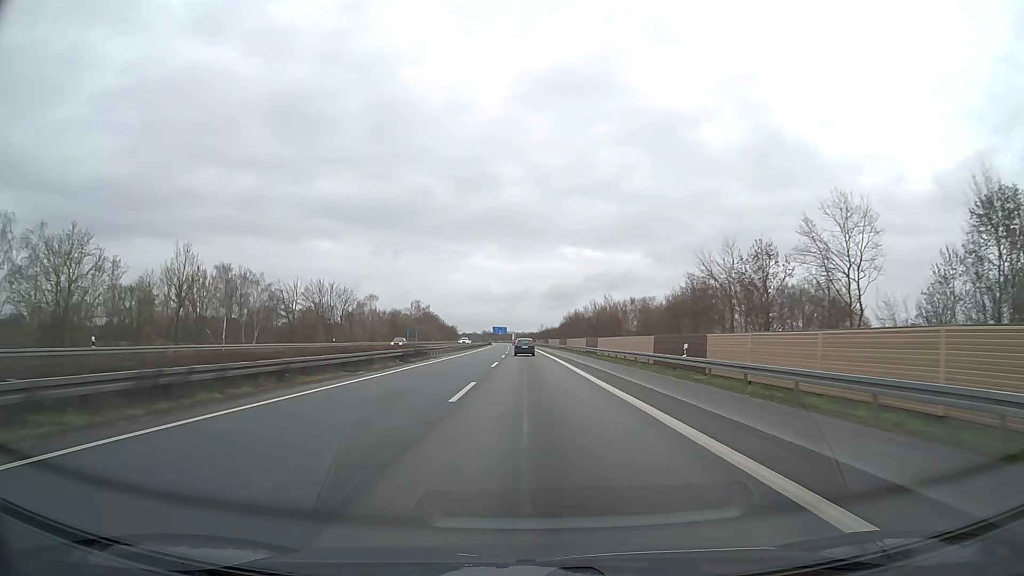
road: motorway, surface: asphalt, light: Day
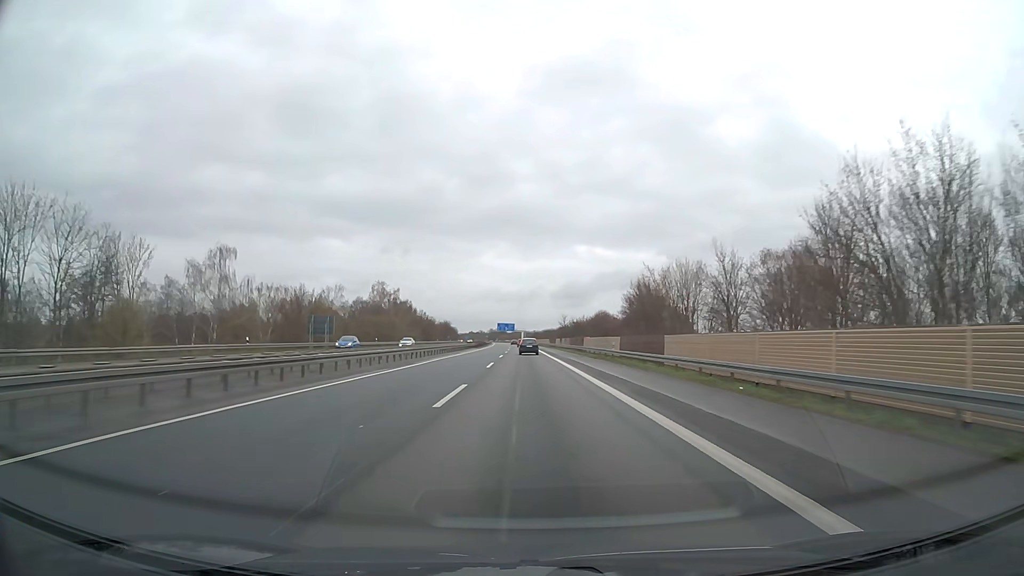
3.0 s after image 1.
(-0.5, +79.3) m; -1°
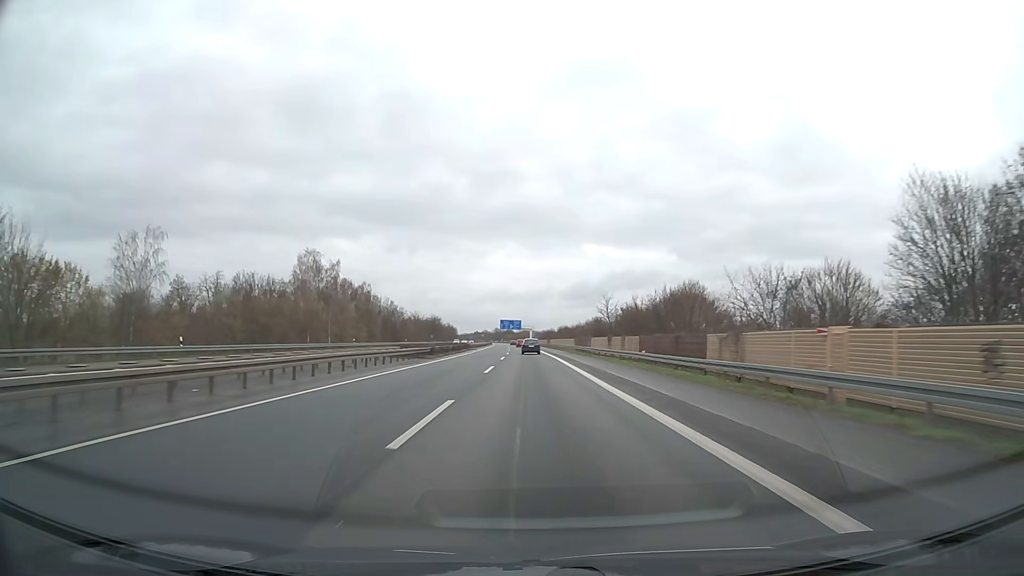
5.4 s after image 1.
(-0.5, +63.4) m; -1°
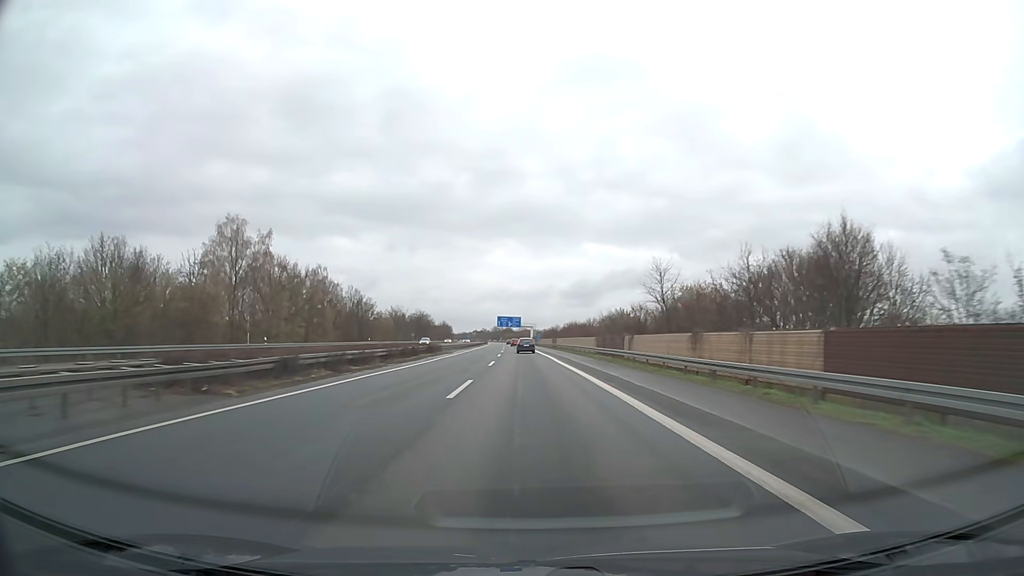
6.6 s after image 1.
(0.0, +31.7) m; 0°
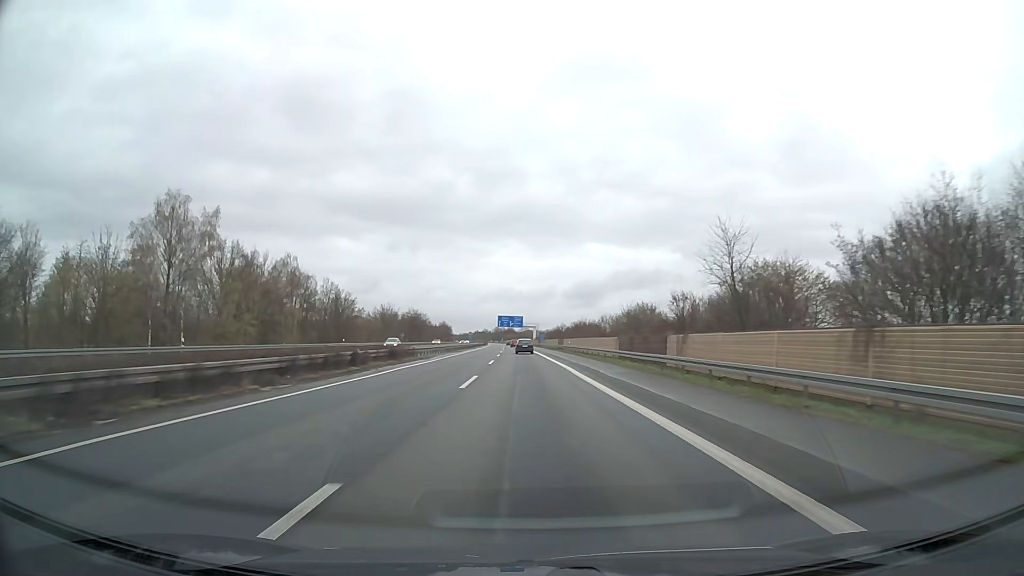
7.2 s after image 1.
(0.0, +15.8) m; 0°
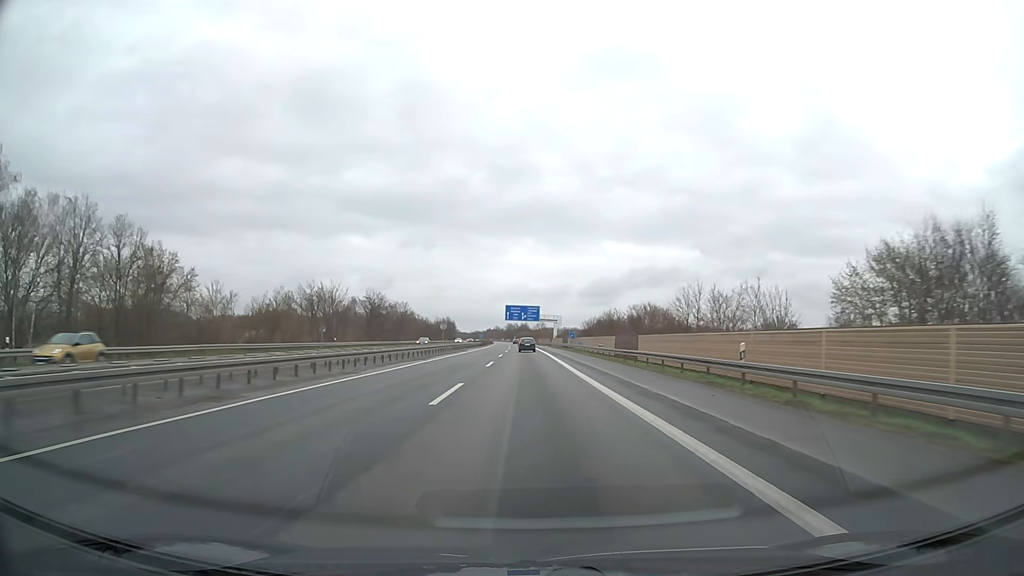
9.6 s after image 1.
(-0.7, +63.4) m; -1°
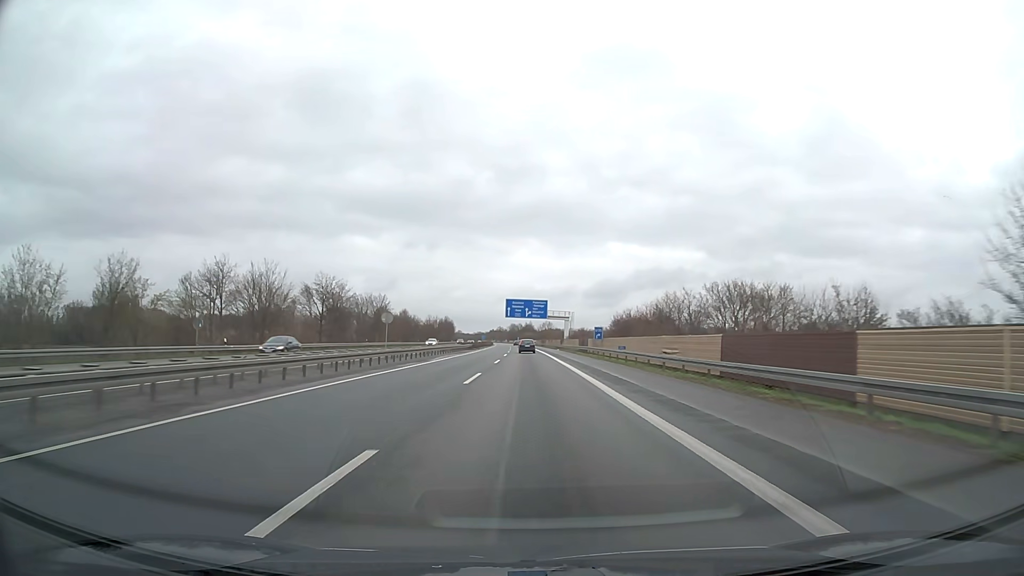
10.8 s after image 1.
(-0.1, +31.7) m; 0°
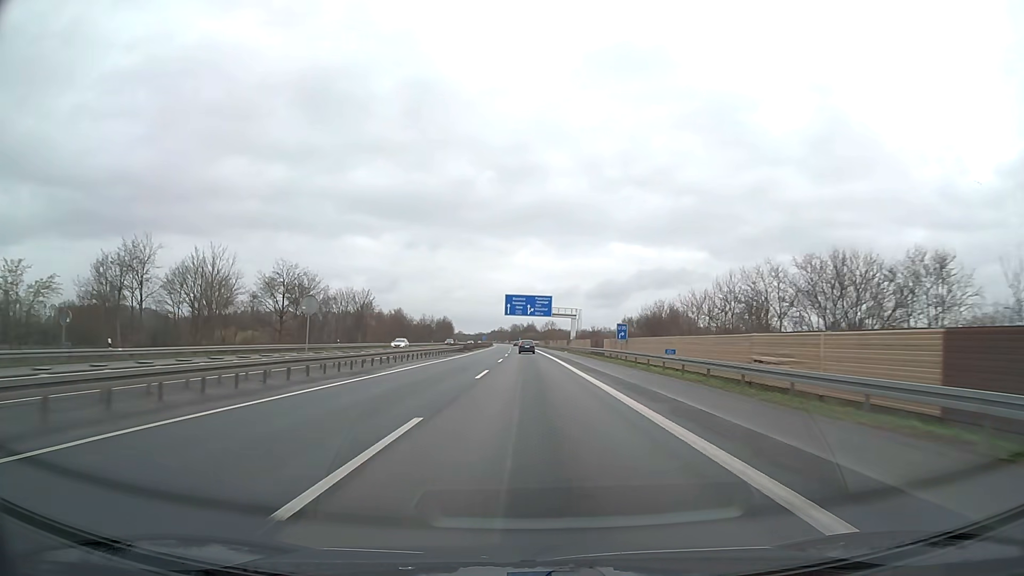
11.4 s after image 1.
(0.0, +15.9) m; 0°
(0, +10) (0, +20) (0, +30) (0, +40) (0, +50) (0, +60) (0, +70) (0, +80) (0, +90) (0, +100) m
